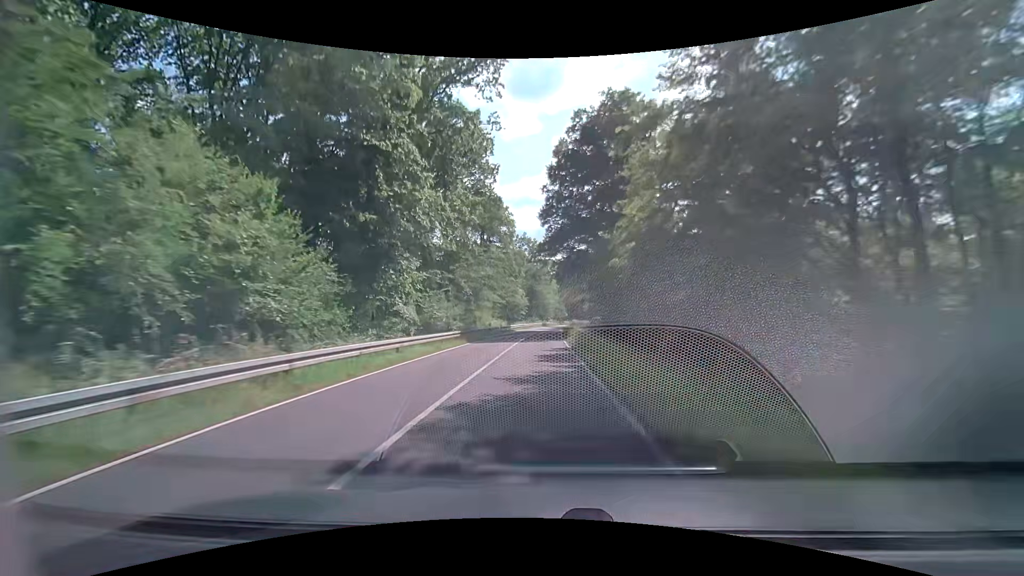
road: secondary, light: Day
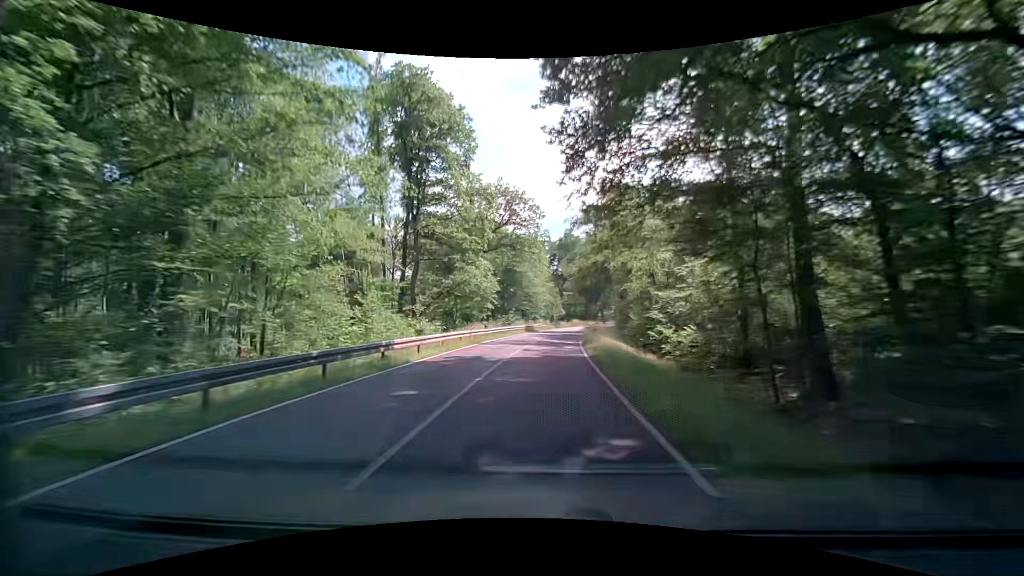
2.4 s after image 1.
(+0.4, +46.9) m; +1°
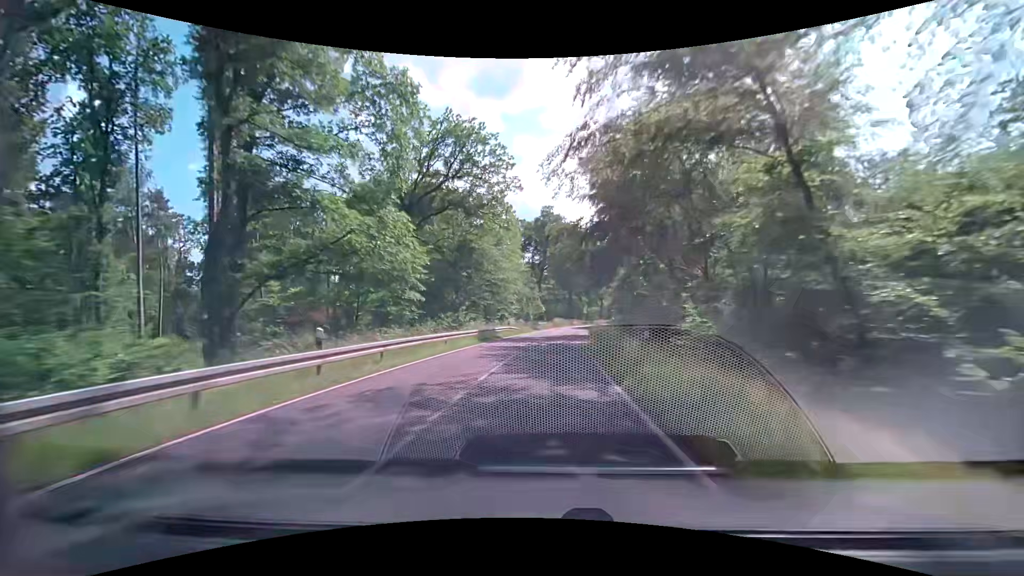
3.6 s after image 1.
(+0.5, +24.1) m; +2°
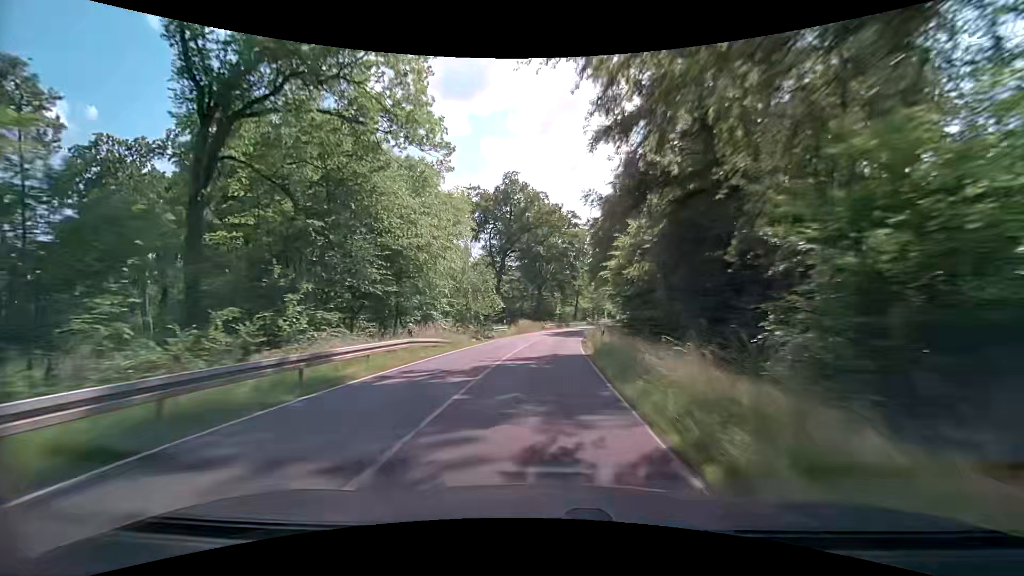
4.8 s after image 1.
(+0.8, +24.3) m; +3°
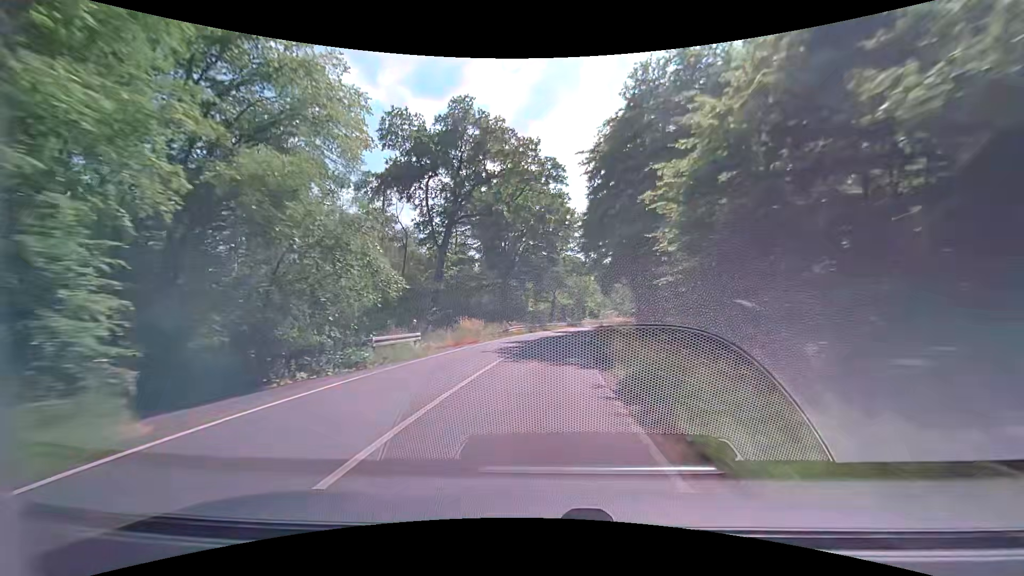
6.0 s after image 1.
(+0.8, +24.5) m; +3°
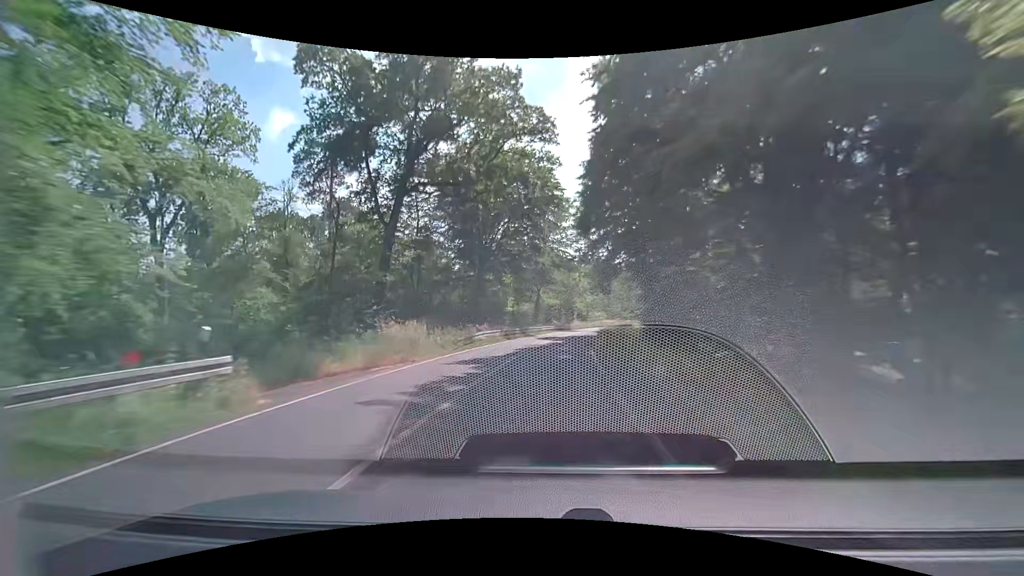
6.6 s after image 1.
(+0.3, +12.3) m; +3°
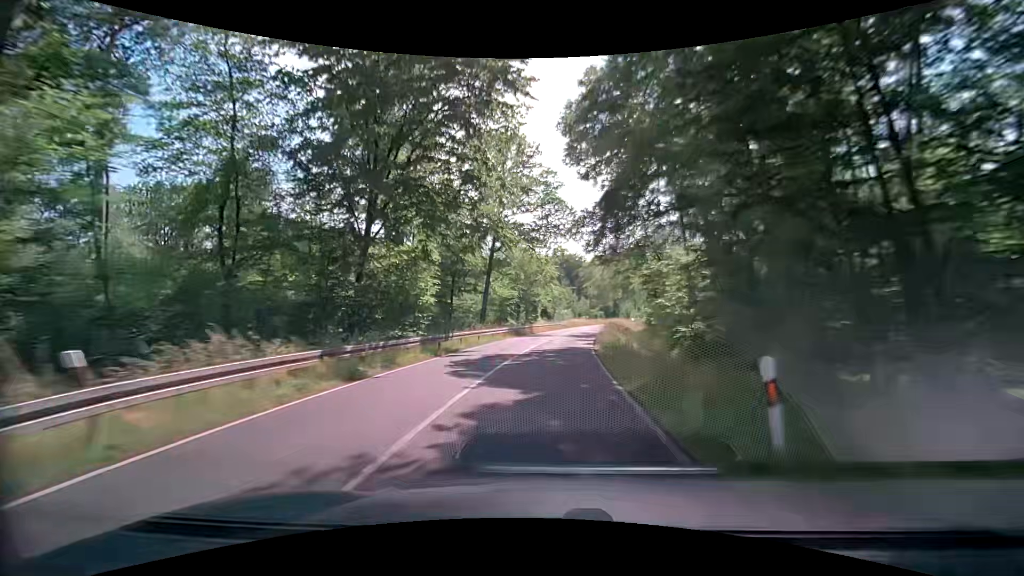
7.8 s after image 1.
(+0.7, +24.7) m; +4°
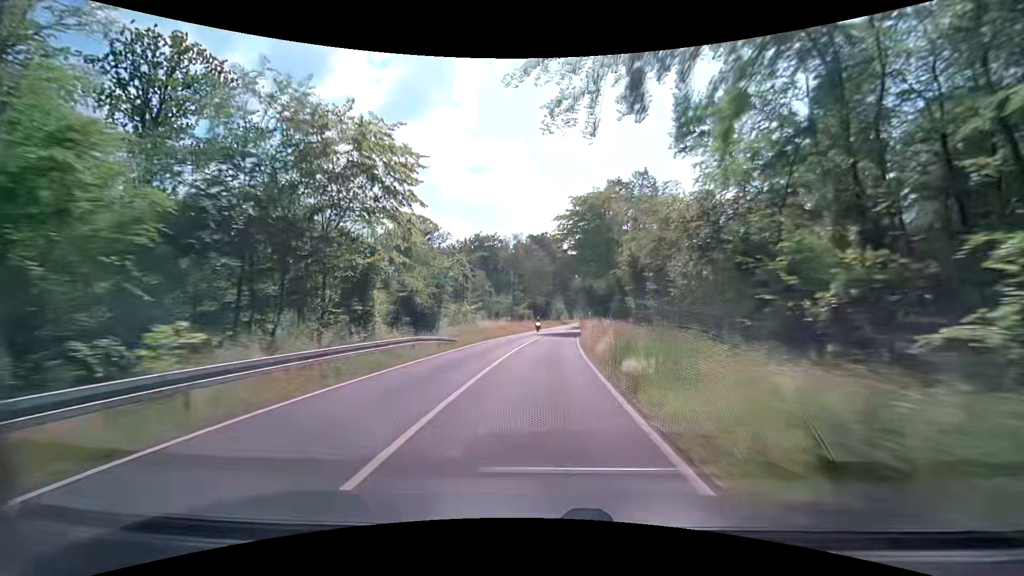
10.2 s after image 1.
(+4.0, +49.5) m; +9°
(0, +10) (0, +20) (+1, +30) (+2, +40) (+2, +50) (+3, +60) (+4, +70) (+5, +80) (+6, +90) (+7, +100) m
